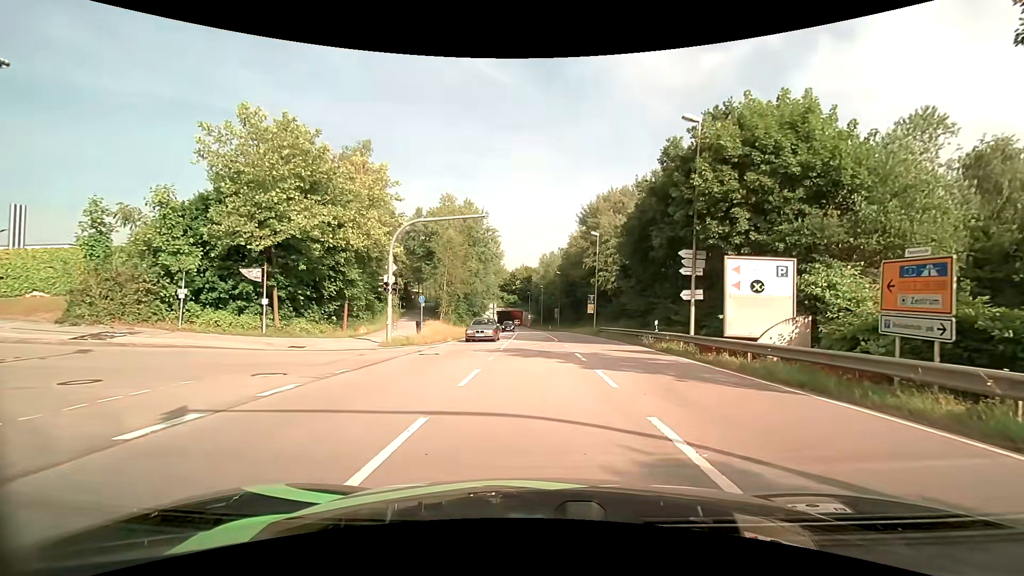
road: secondary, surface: asphalt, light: Day
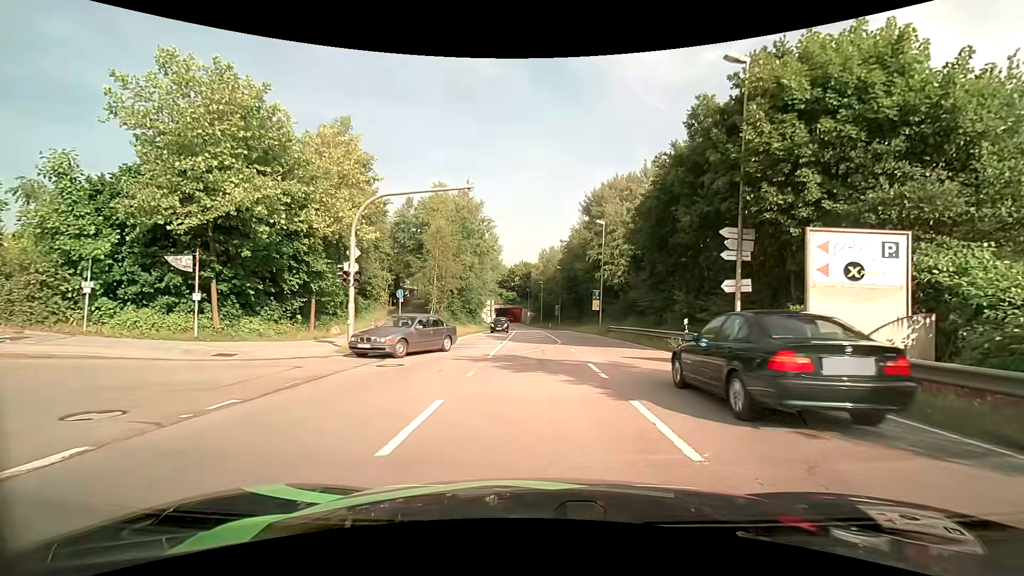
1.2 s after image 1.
(0.0, +4.8) m; 0°
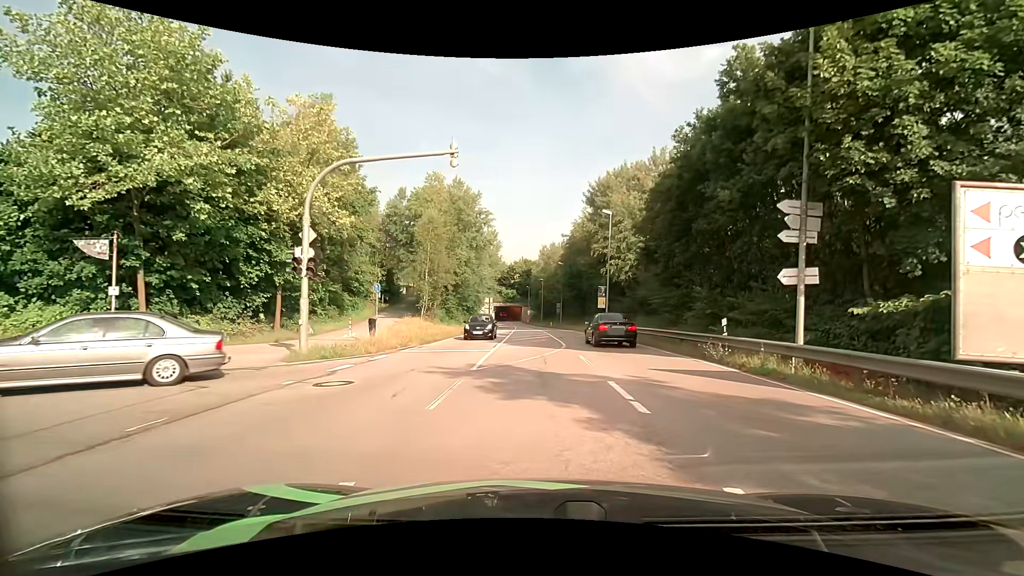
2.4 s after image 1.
(0.0, +3.7) m; 0°
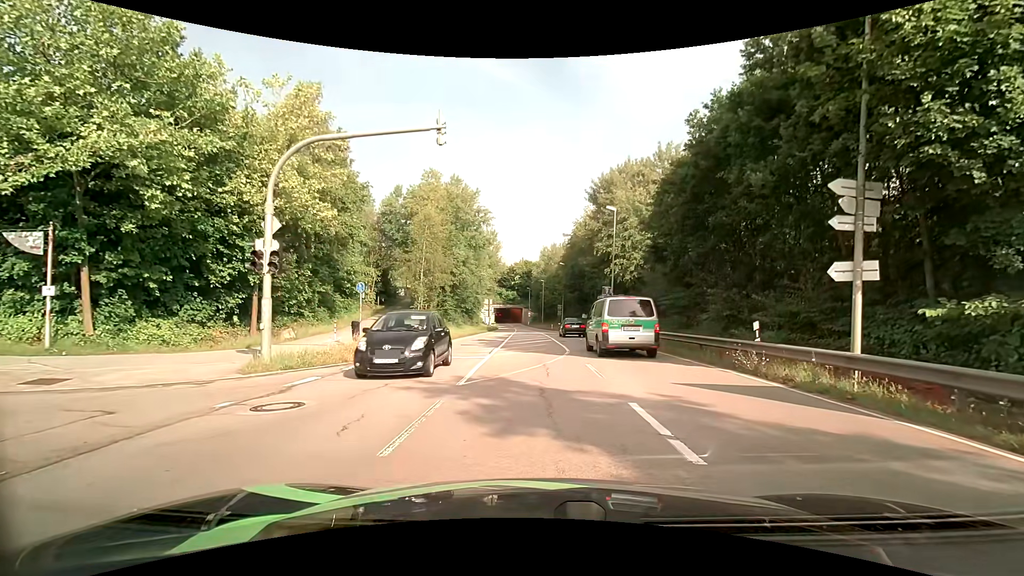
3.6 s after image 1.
(0.0, +2.0) m; -1°
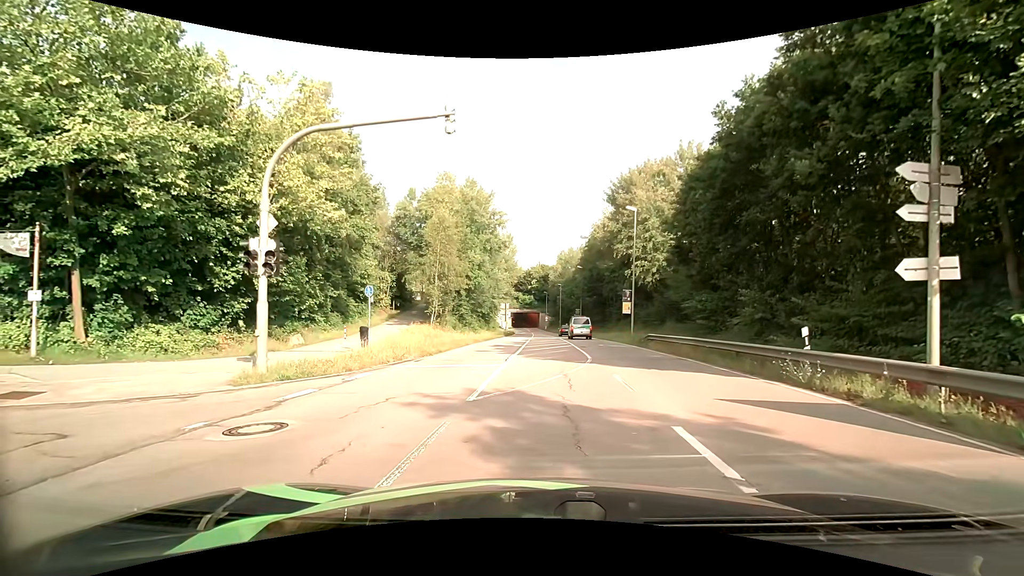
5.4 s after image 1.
(0.0, +1.3) m; -3°
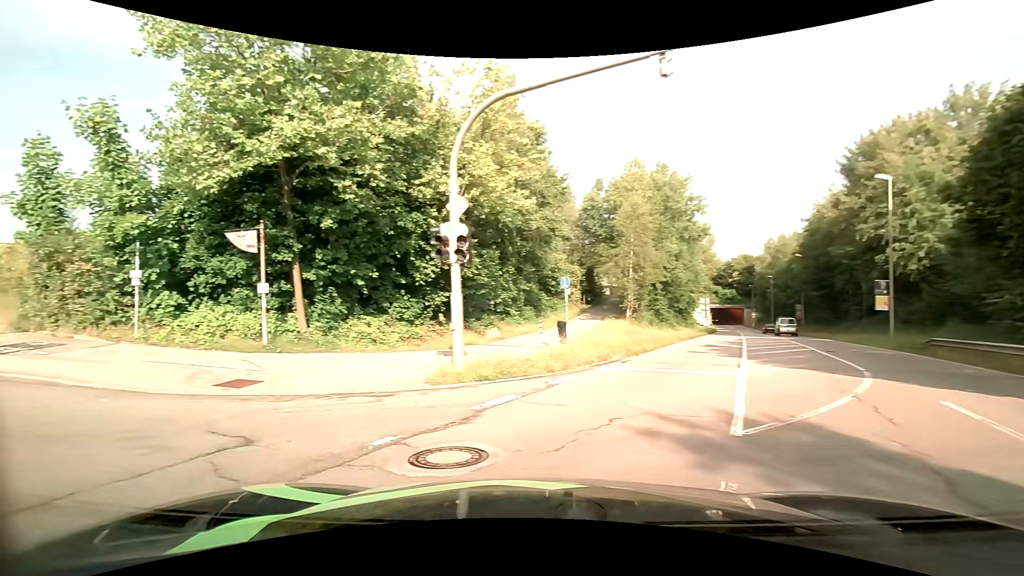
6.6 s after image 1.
(-0.4, +2.6) m; -20°
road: residential
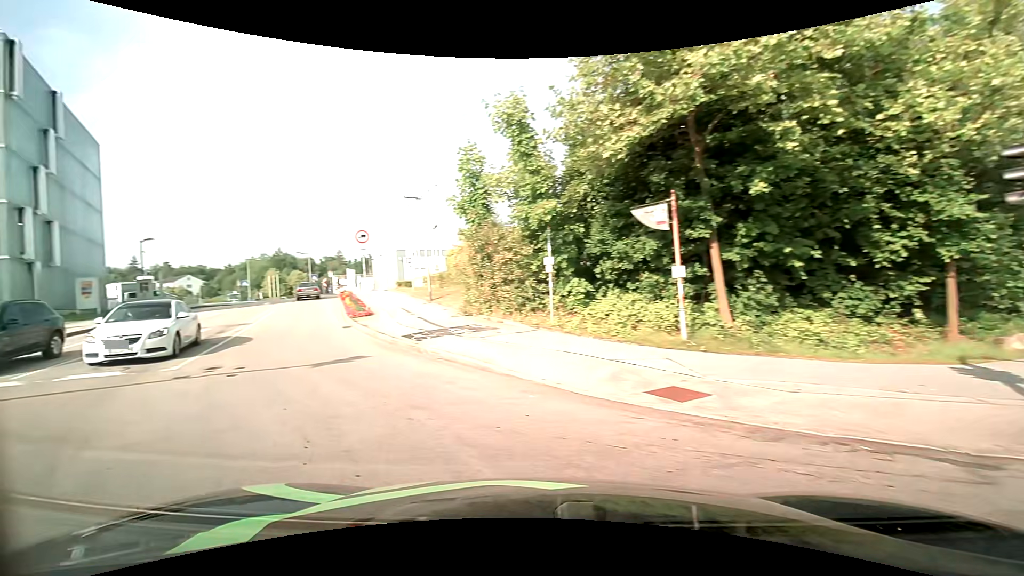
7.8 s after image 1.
(-1.3, +3.3) m; -41°
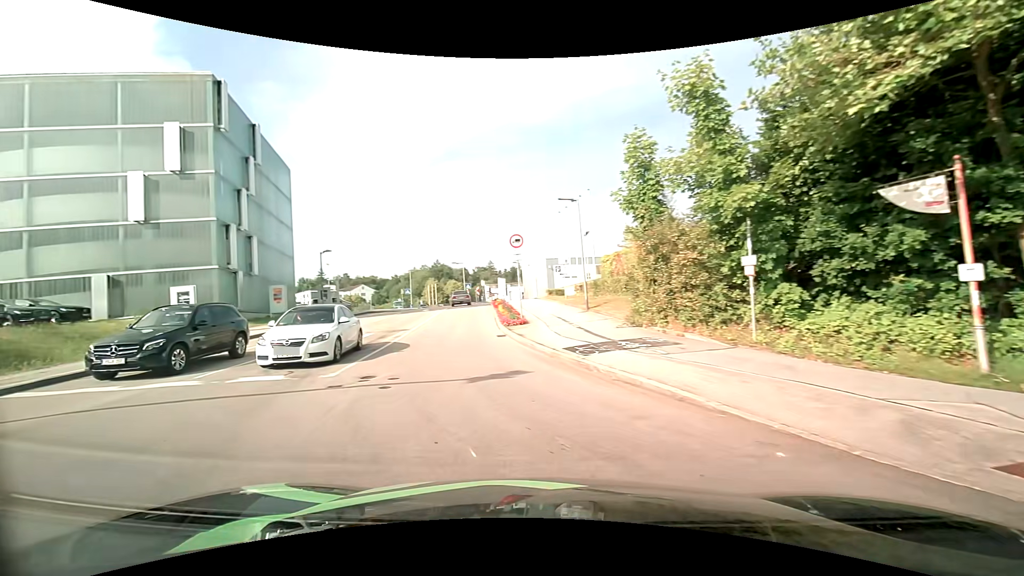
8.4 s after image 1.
(-0.4, +2.0) m; -18°
(-1, +10) (-3, +20) (-4, +30) (-5, +40) (-6, +50) (-8, +59) (-10, +69) (-12, +79) (-14, +89) (-17, +98) m
